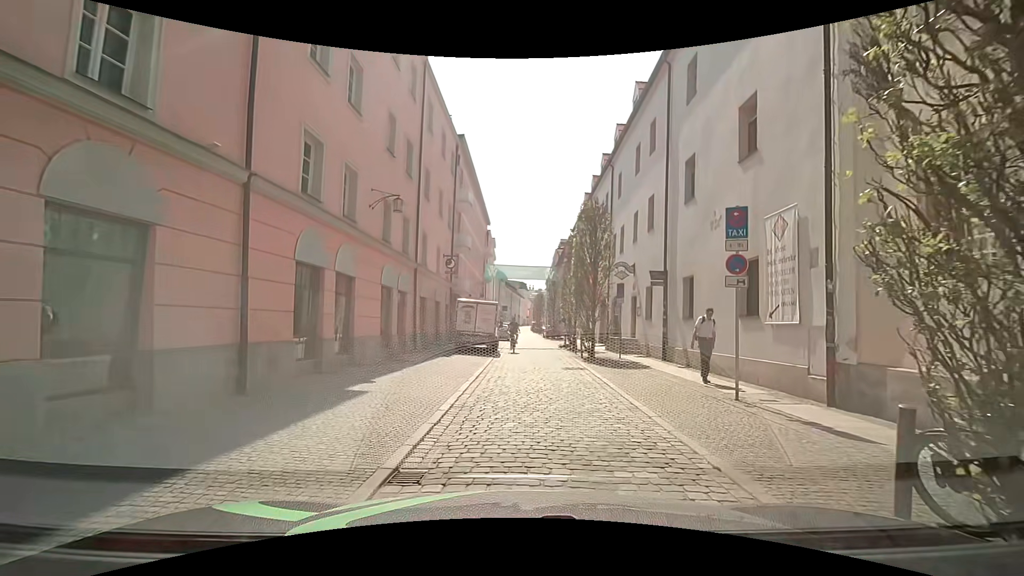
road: residential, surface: sett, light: Day
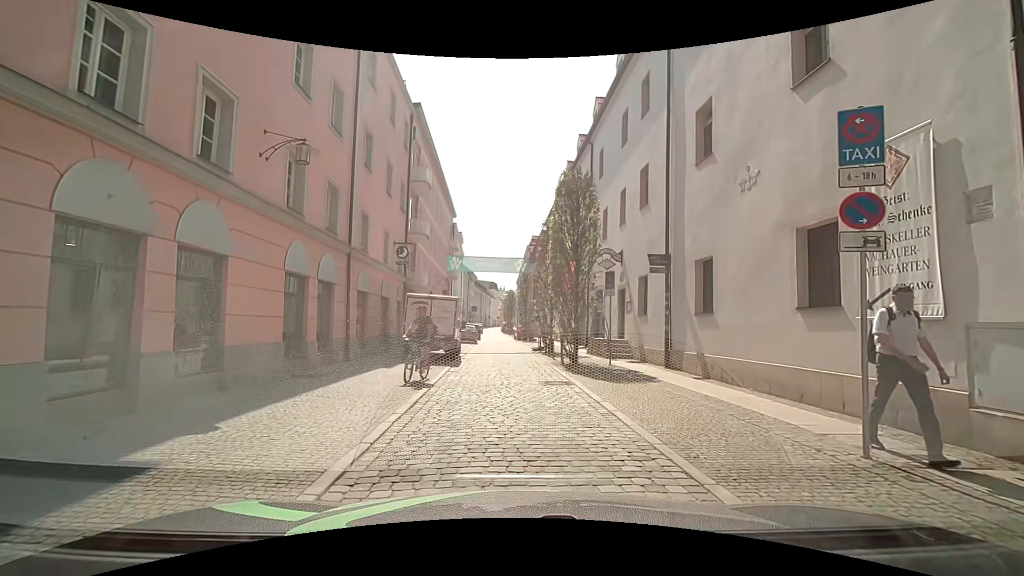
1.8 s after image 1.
(0.0, +4.5) m; +1°
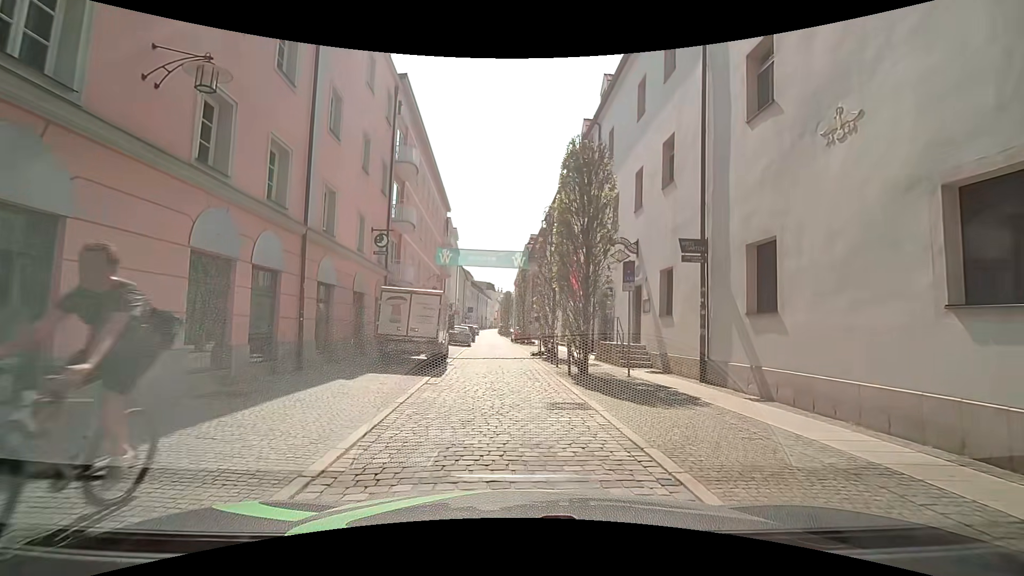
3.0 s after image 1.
(0.0, +3.4) m; 0°
